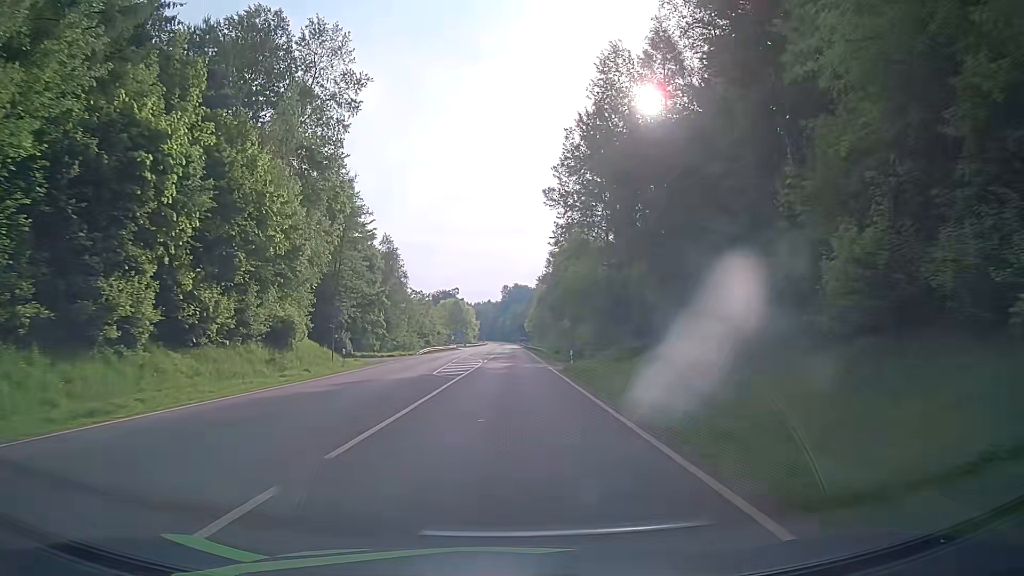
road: secondary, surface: asphalt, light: Day
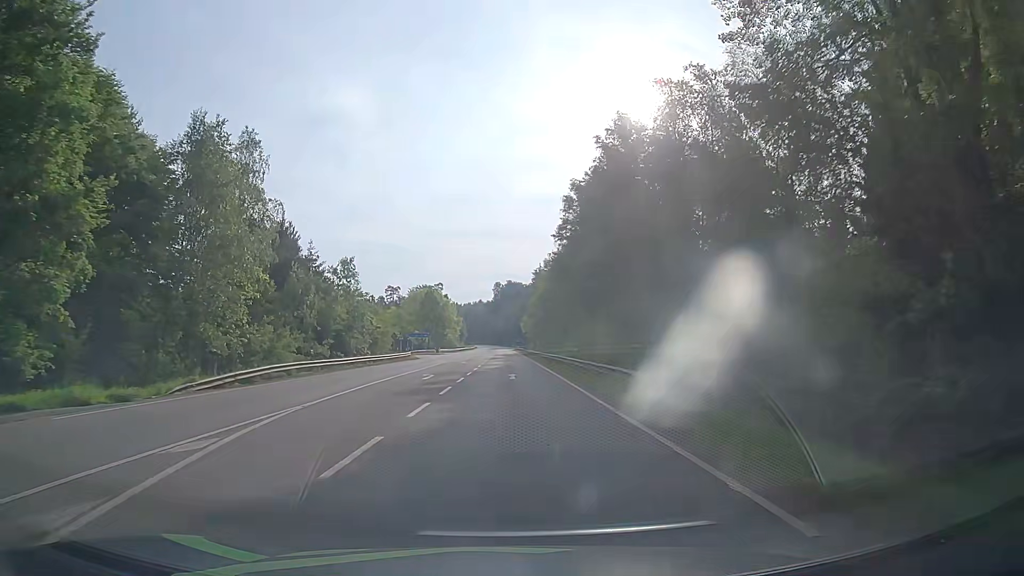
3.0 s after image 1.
(-0.4, +51.9) m; 0°
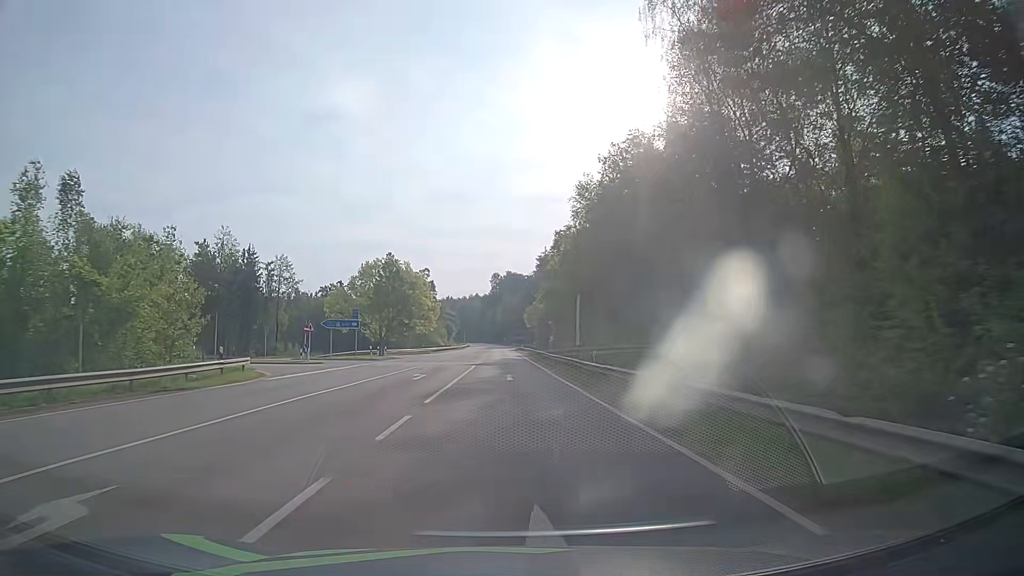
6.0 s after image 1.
(+0.2, +51.3) m; 0°
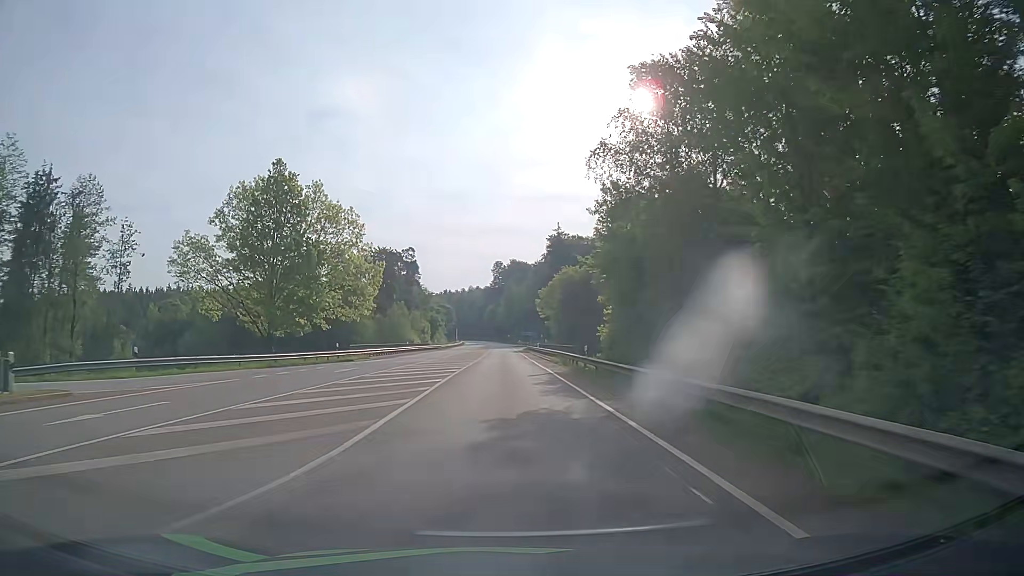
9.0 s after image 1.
(-0.3, +51.9) m; -1°
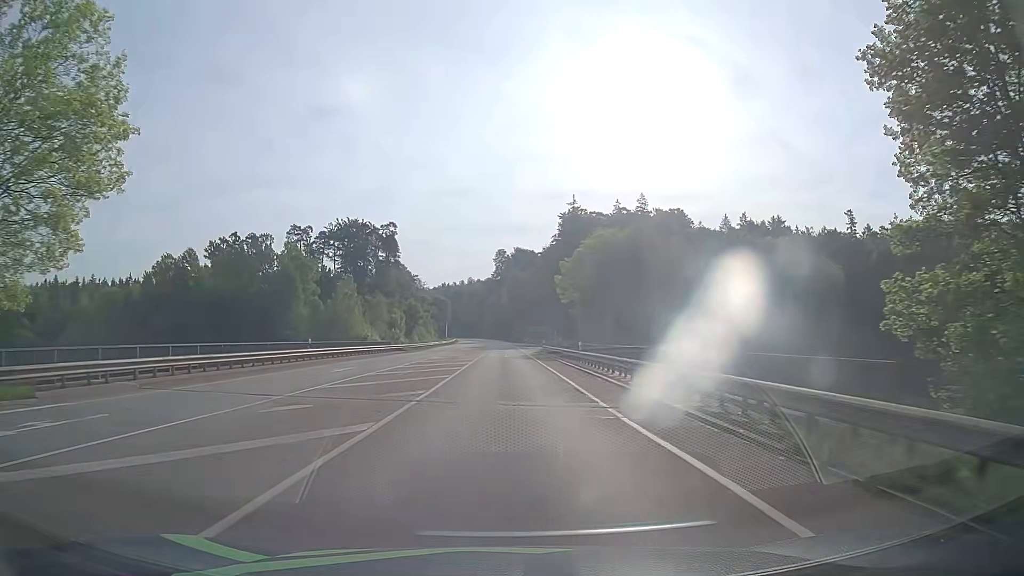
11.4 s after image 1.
(0.0, +40.5) m; 0°
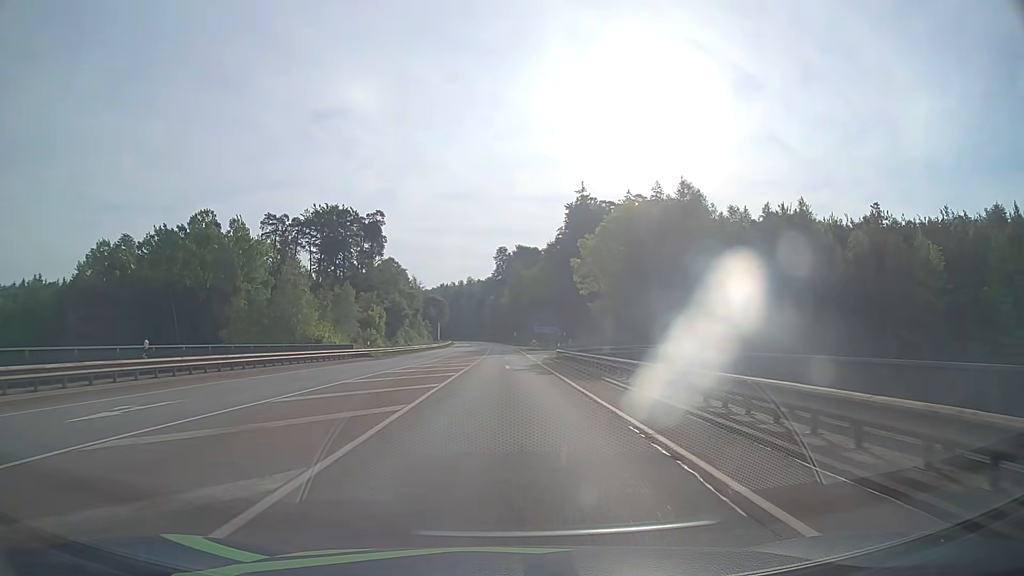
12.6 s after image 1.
(0.0, +18.7) m; 0°
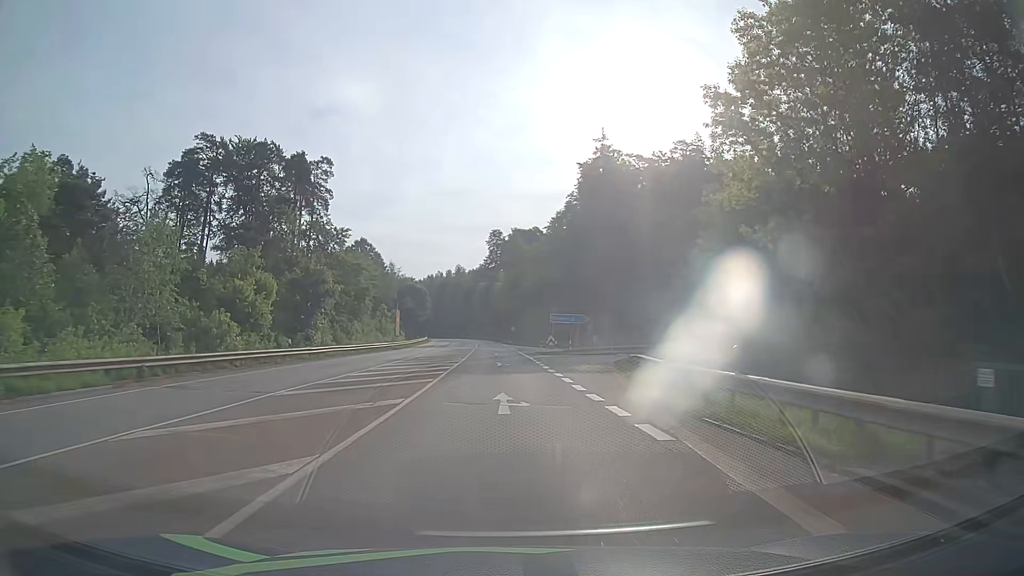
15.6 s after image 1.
(-0.2, +42.5) m; 0°
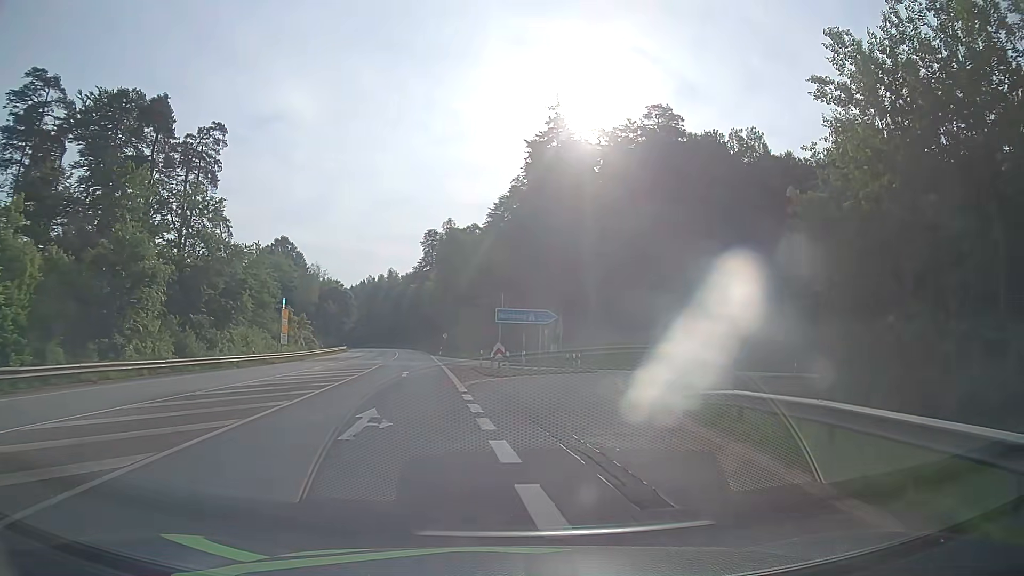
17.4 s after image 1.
(+0.9, +22.2) m; +4°
(0, +10) (+2, +20) (+4, +30) (+9, +38) (+16, +45) (+25, +49) (+35, +51) (+45, +53) (+55, +54) (+65, +55) m
